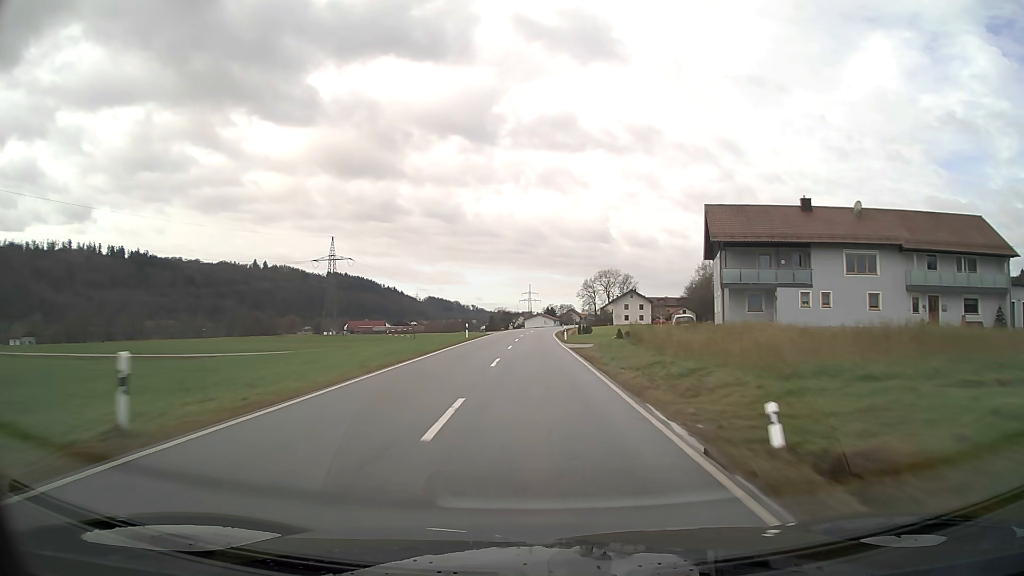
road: secondary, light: Day
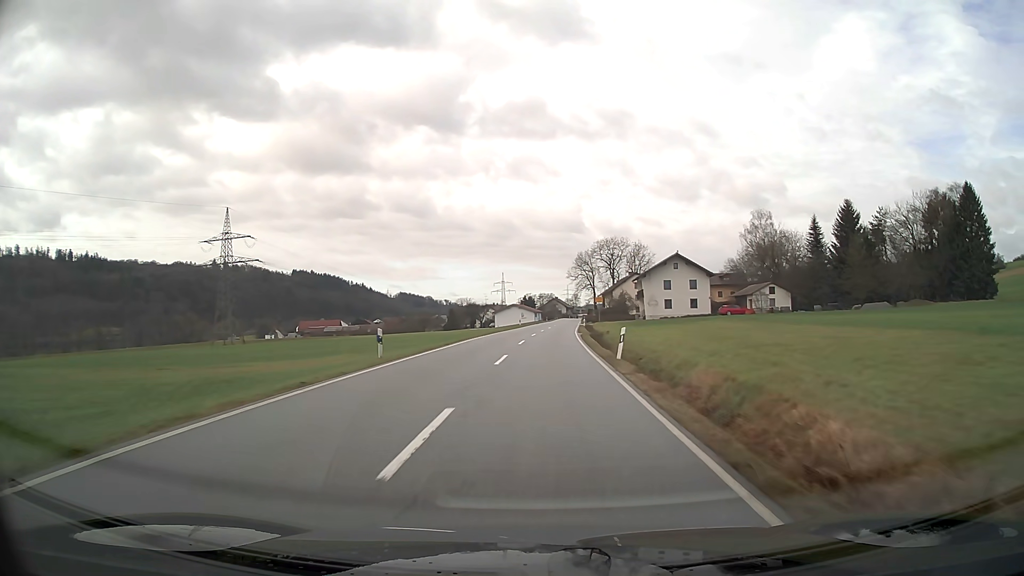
(+1.1, +73.2) m; +3°
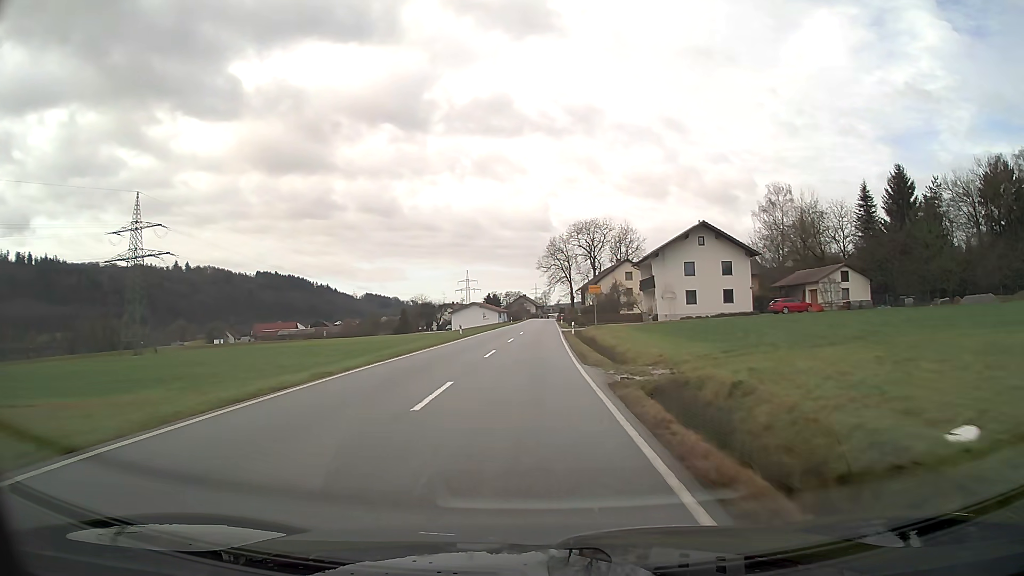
(+0.8, +31.5) m; +2°
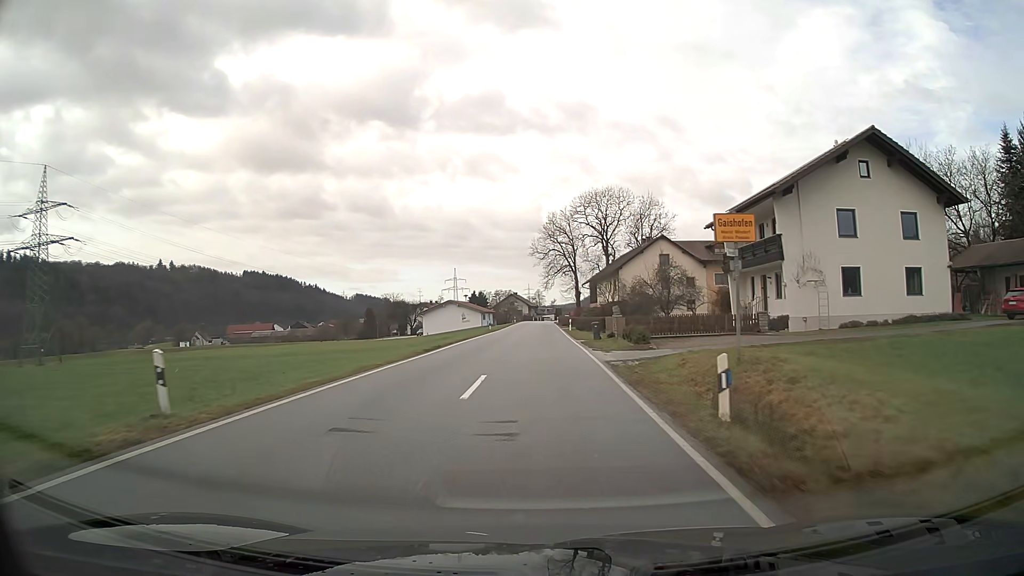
(+0.1, +34.6) m; +1°
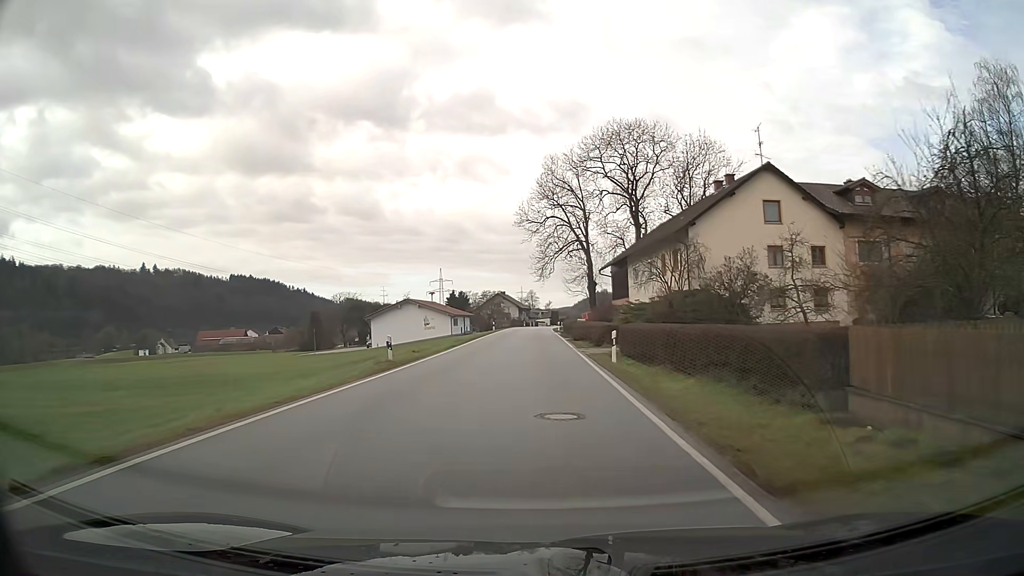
(+0.3, +37.9) m; 0°
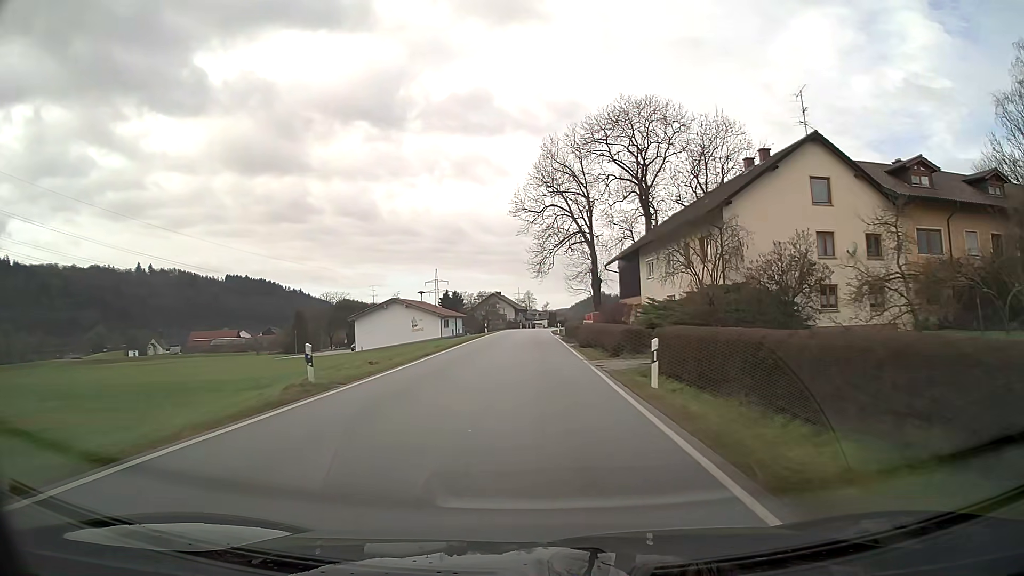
(0.0, +7.5) m; 0°
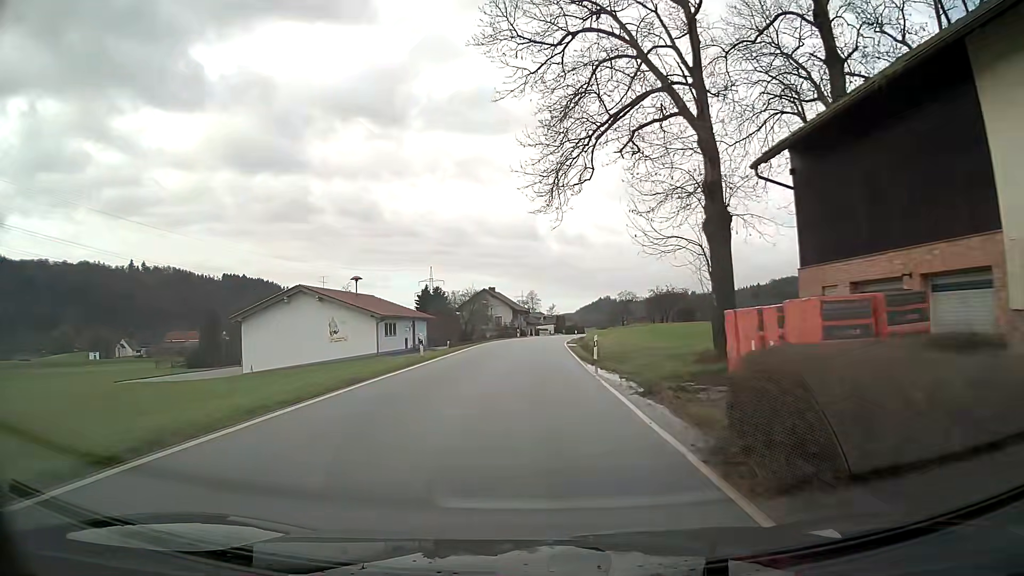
(0.0, +37.9) m; 0°
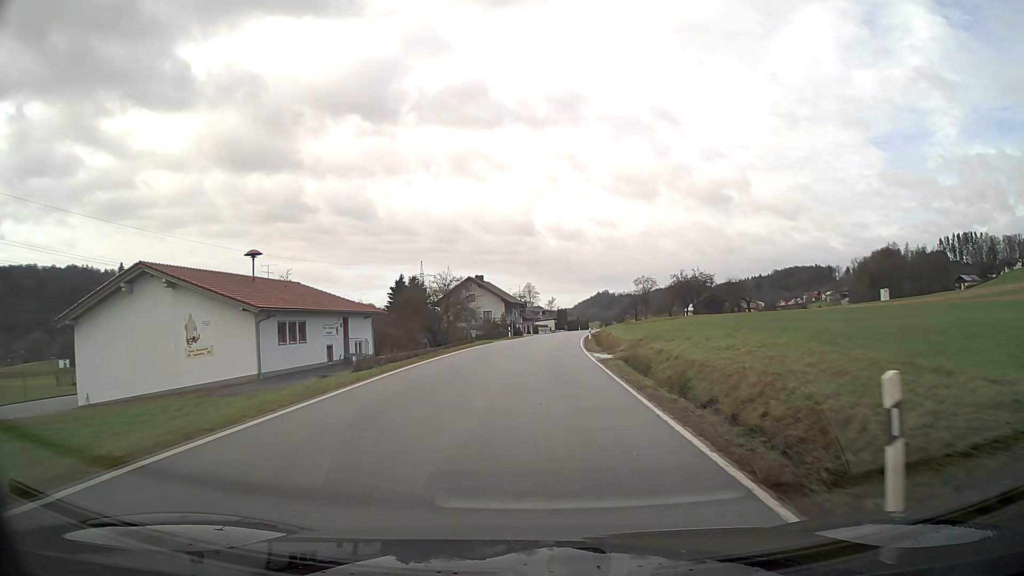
(0.0, +23.0) m; 0°
(0, +10) (0, +20) (+1, +30) (+1, +40) (+2, +50) (+3, +60) (+3, +70) (+4, +80) (+5, +90) (+6, +100) m
